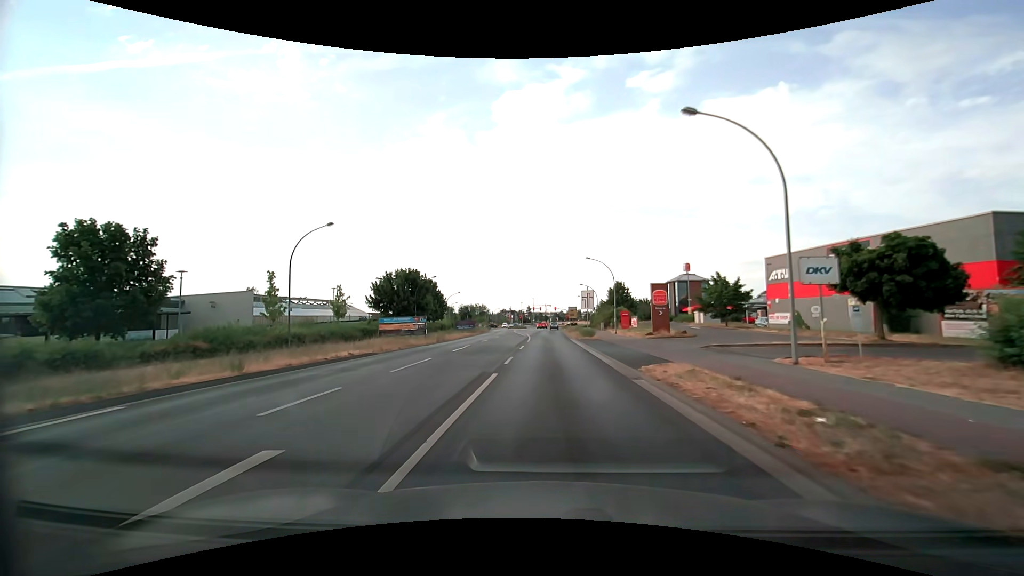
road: tertiary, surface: asphalt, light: Day
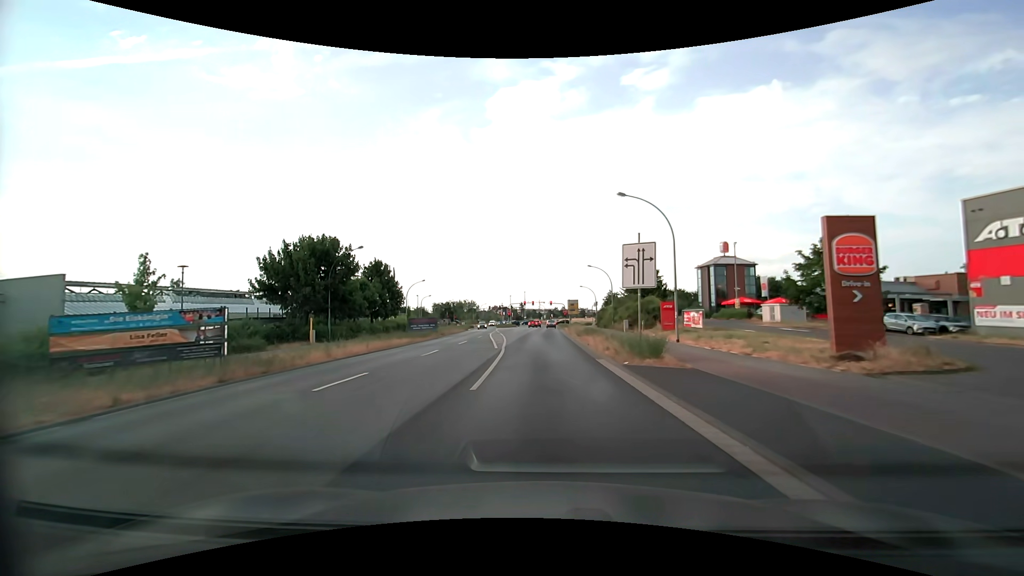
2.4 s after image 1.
(0.0, +24.9) m; +1°
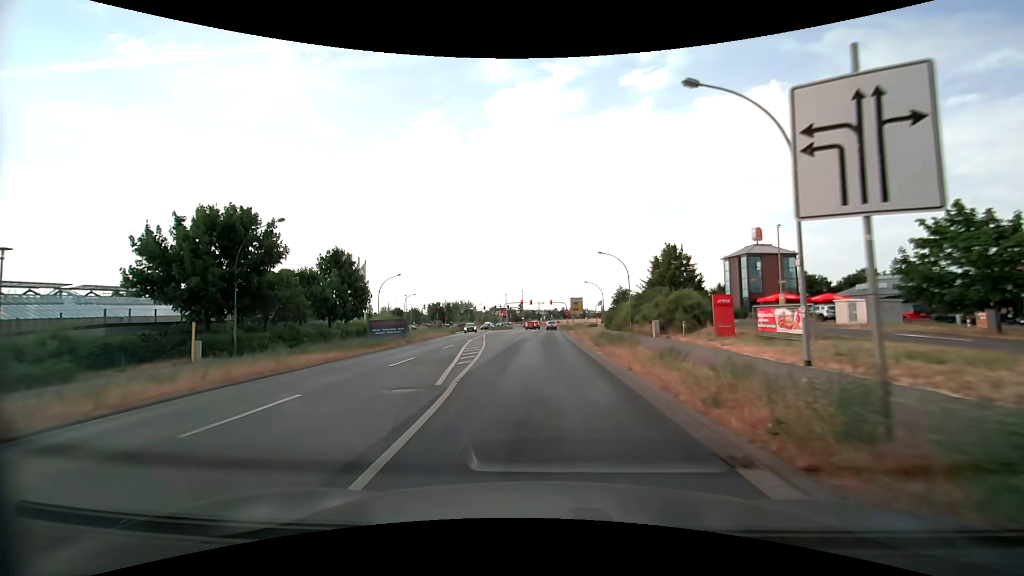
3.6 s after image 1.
(-0.1, +12.4) m; 0°
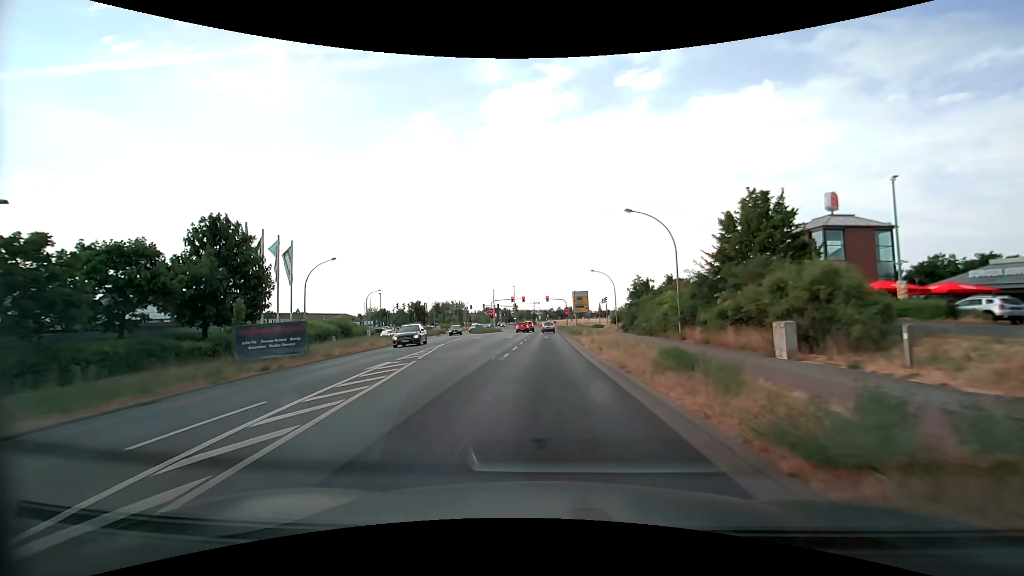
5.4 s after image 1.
(0.0, +18.3) m; 0°
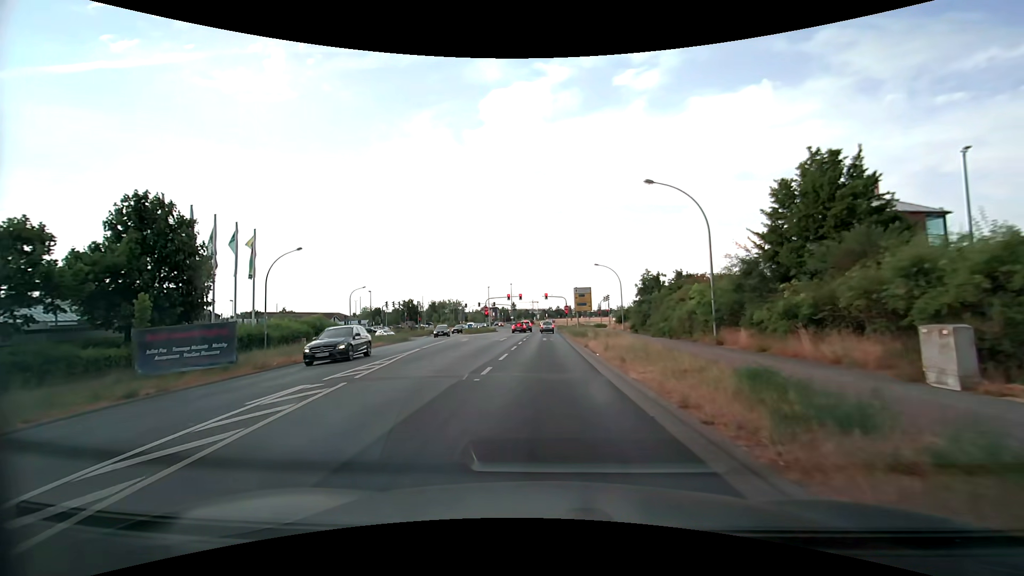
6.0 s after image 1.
(0.0, +6.0) m; 0°
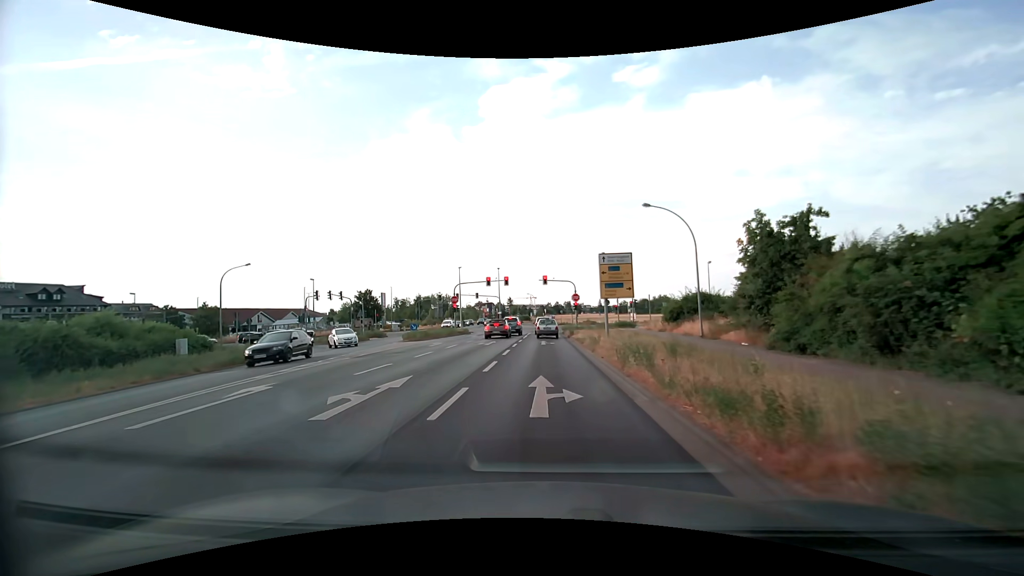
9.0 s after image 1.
(+0.1, +28.0) m; 0°
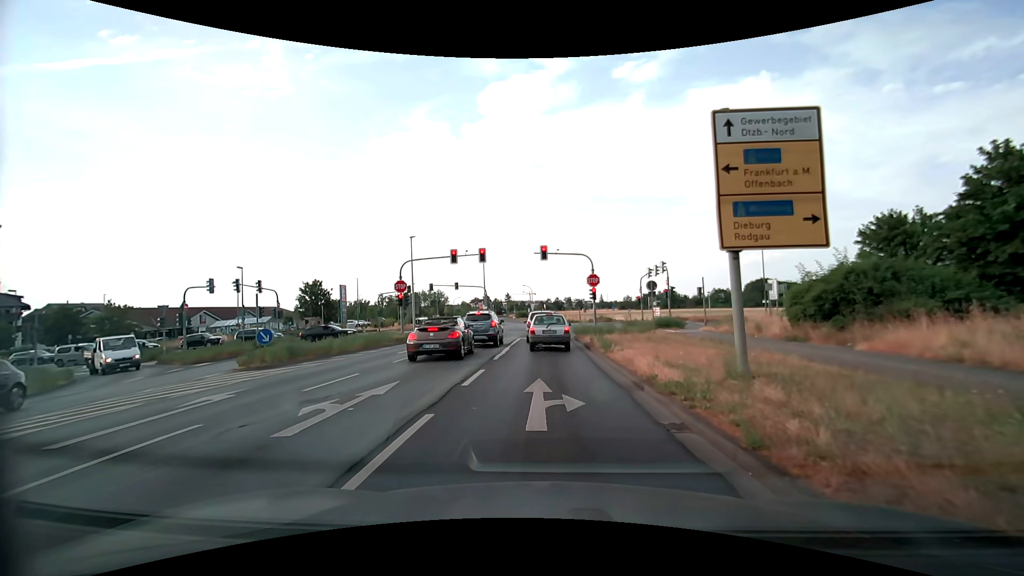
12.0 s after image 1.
(+0.1, +20.3) m; 0°
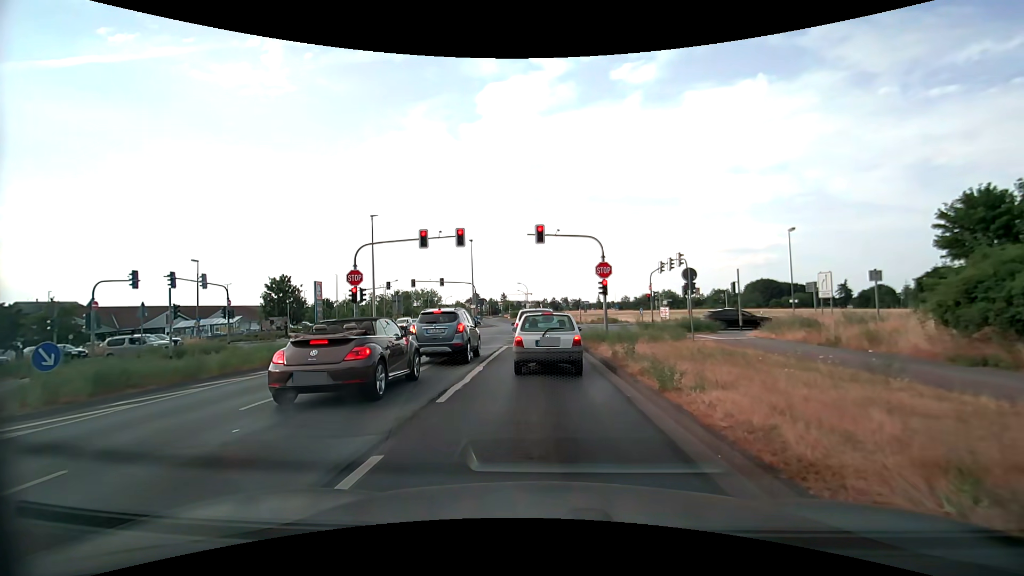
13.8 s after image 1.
(0.0, +7.7) m; -1°
